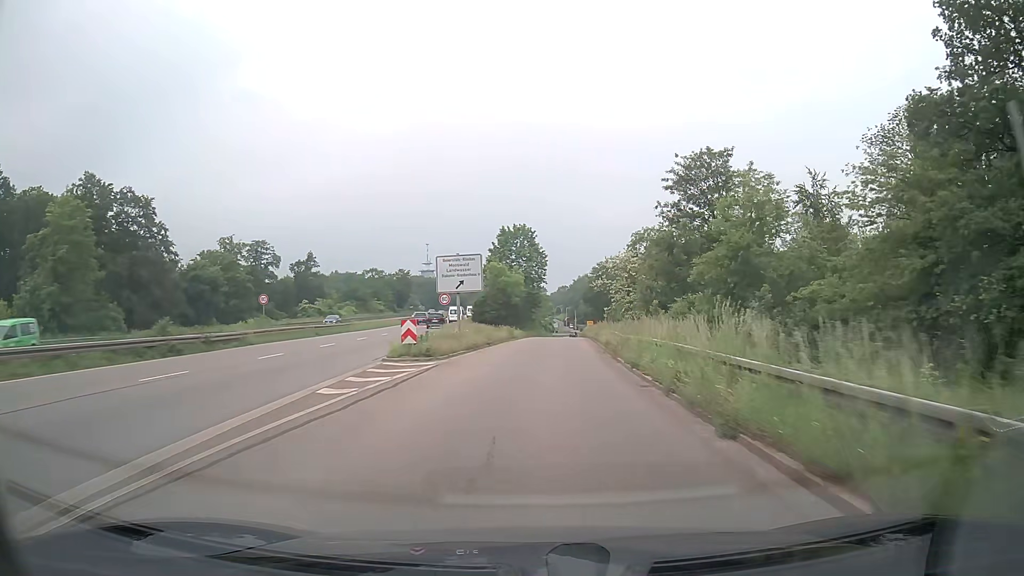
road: trunk_link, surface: asphalt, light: Day
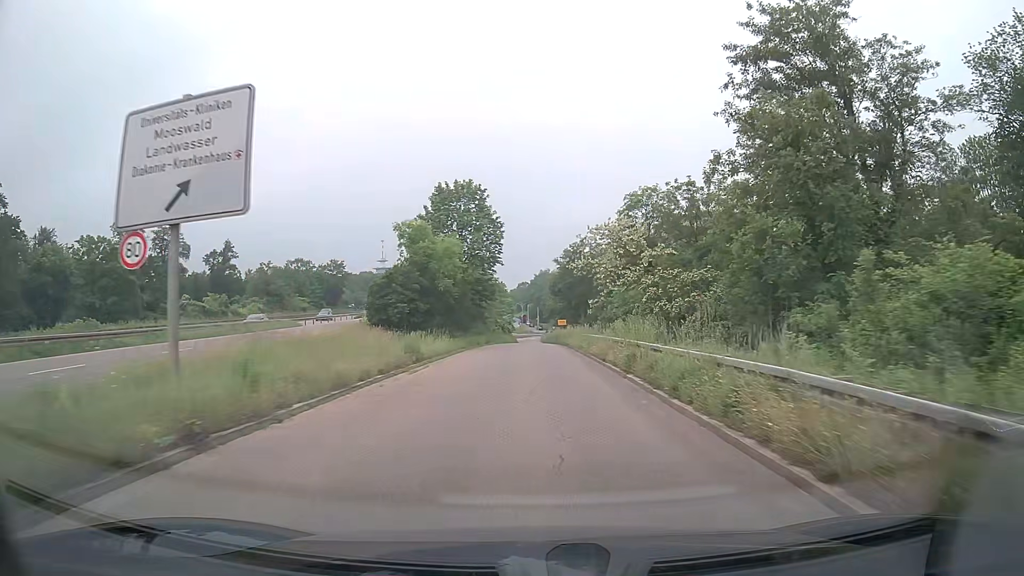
(+0.7, +27.1) m; +3°
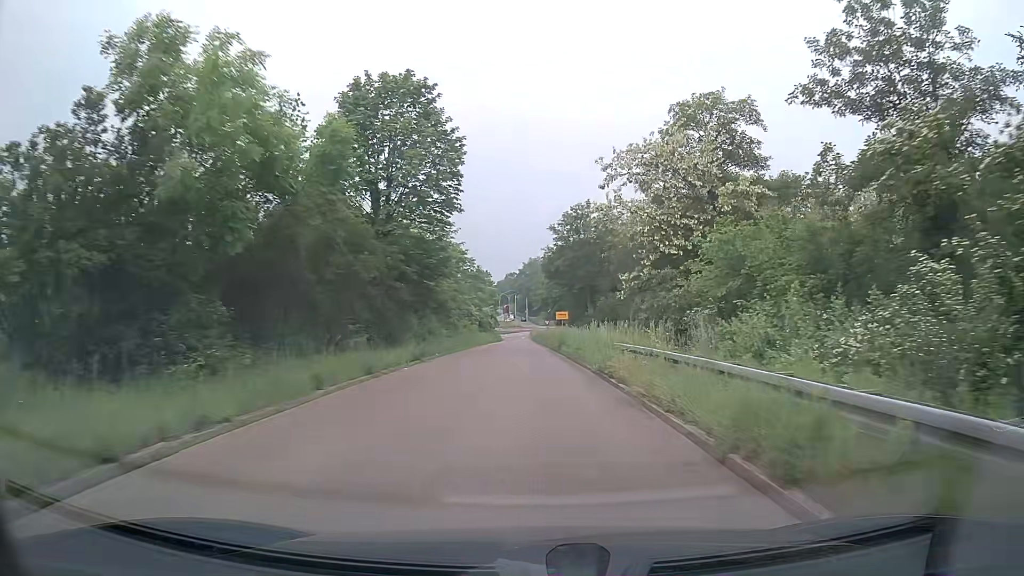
(+0.2, +25.7) m; +1°
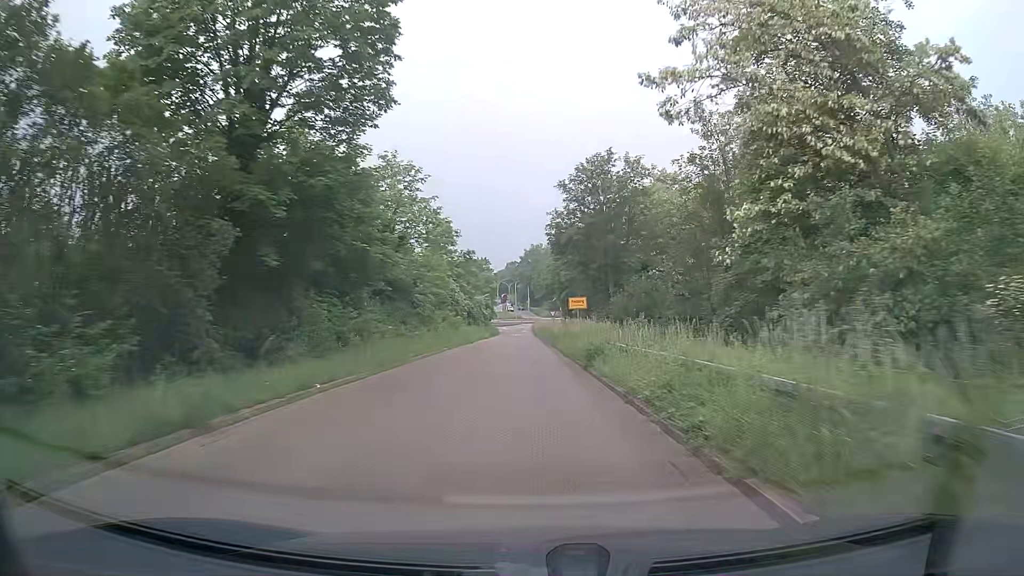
(-0.1, +16.6) m; -1°
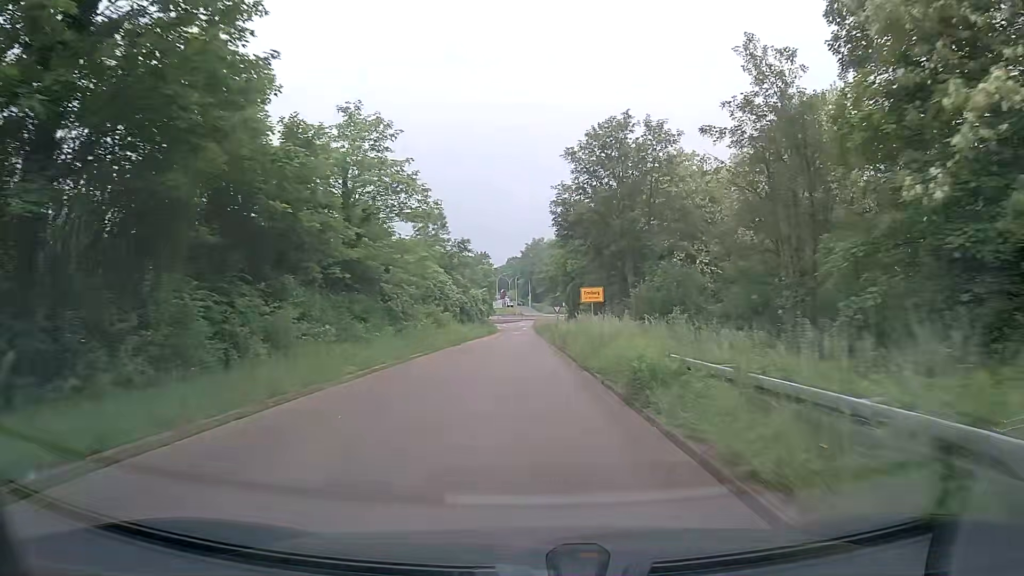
(0.0, +8.1) m; 0°
(0, +10) (0, +20) (0, +30) (0, +40) (0, +50) (-1, +60) (-1, +70) (-1, +80) (-1, +90) (-1, +100) m
